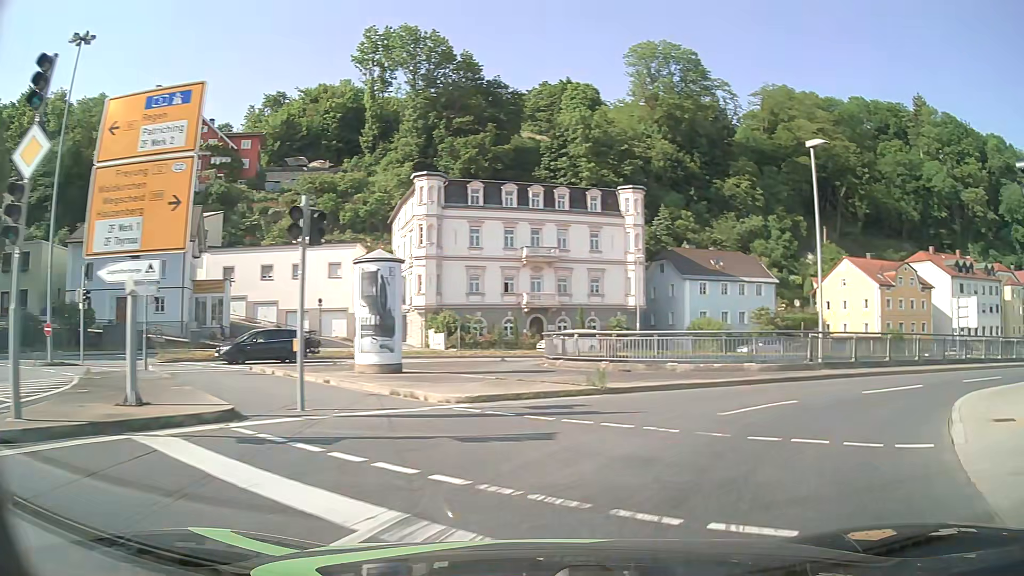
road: primary_link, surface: asphalt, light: Day
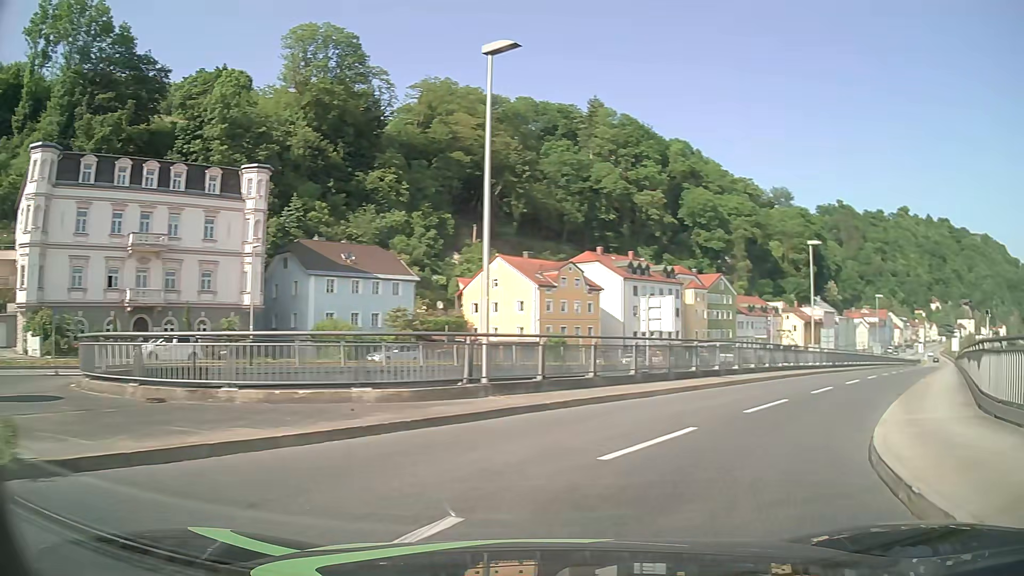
(+2.4, +8.7) m; +31°
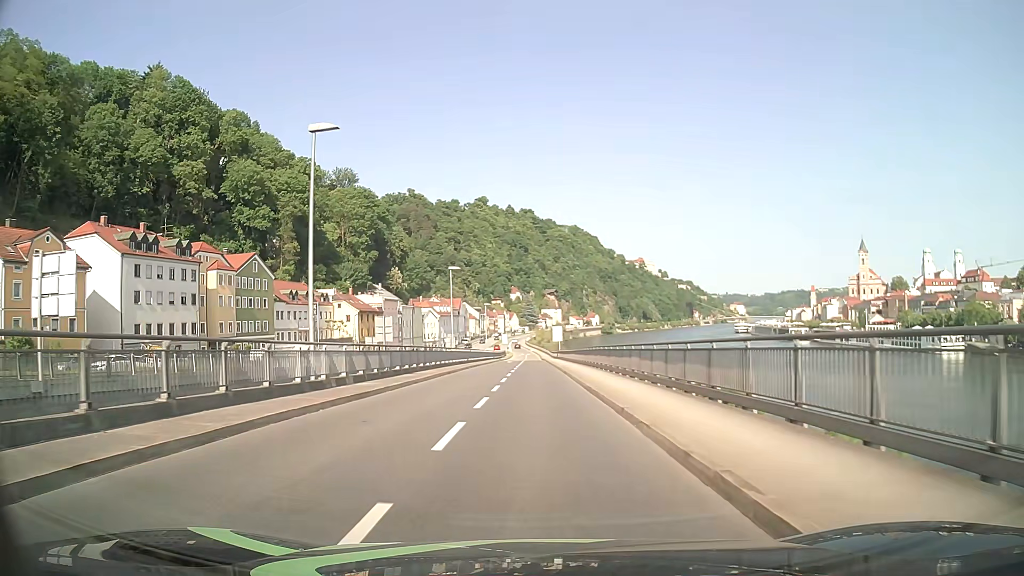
(+10.0, +20.4) m; +37°
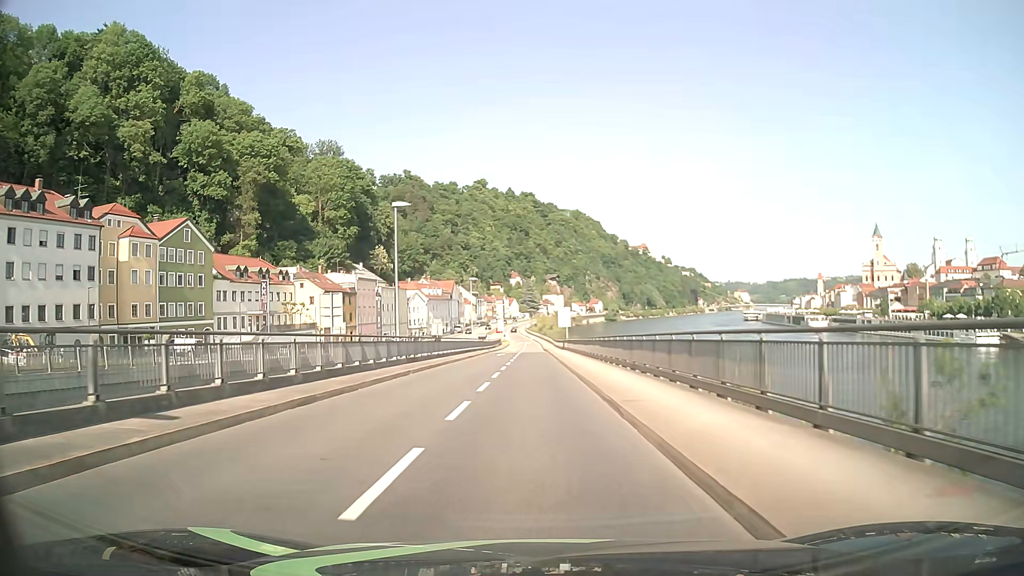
(+0.1, +21.7) m; 0°
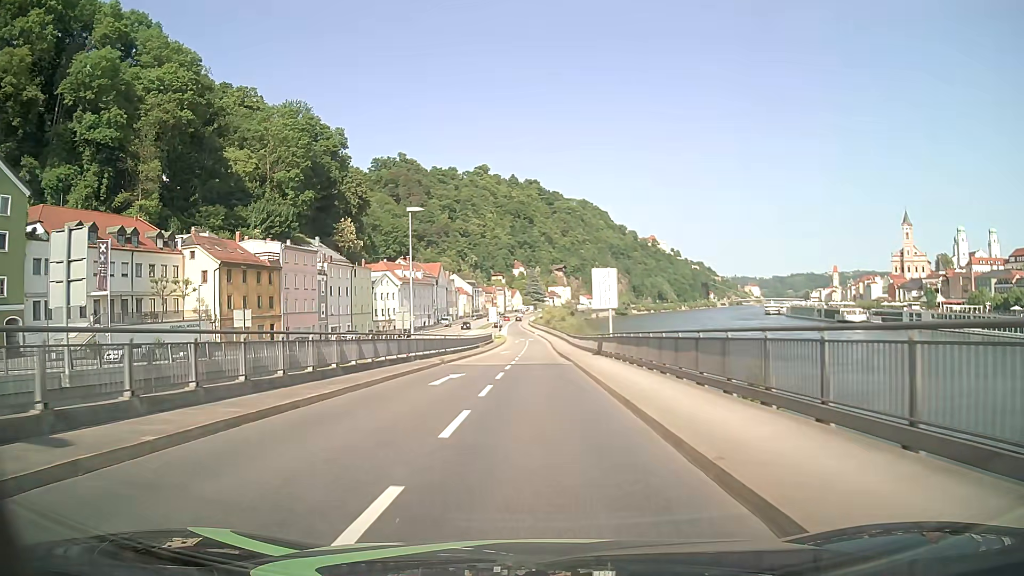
(-0.3, +38.2) m; -1°
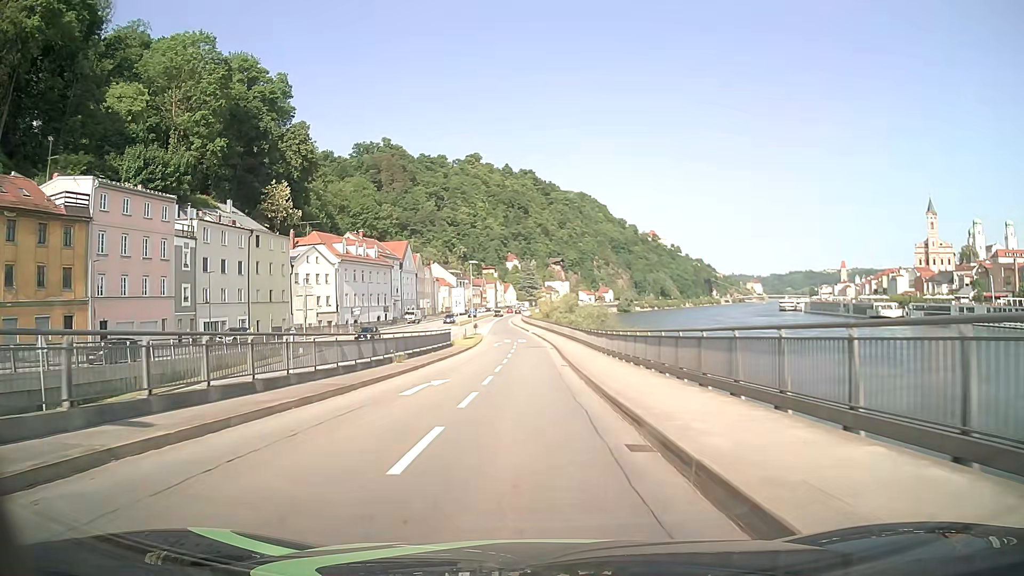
(+0.3, +38.1) m; +1°
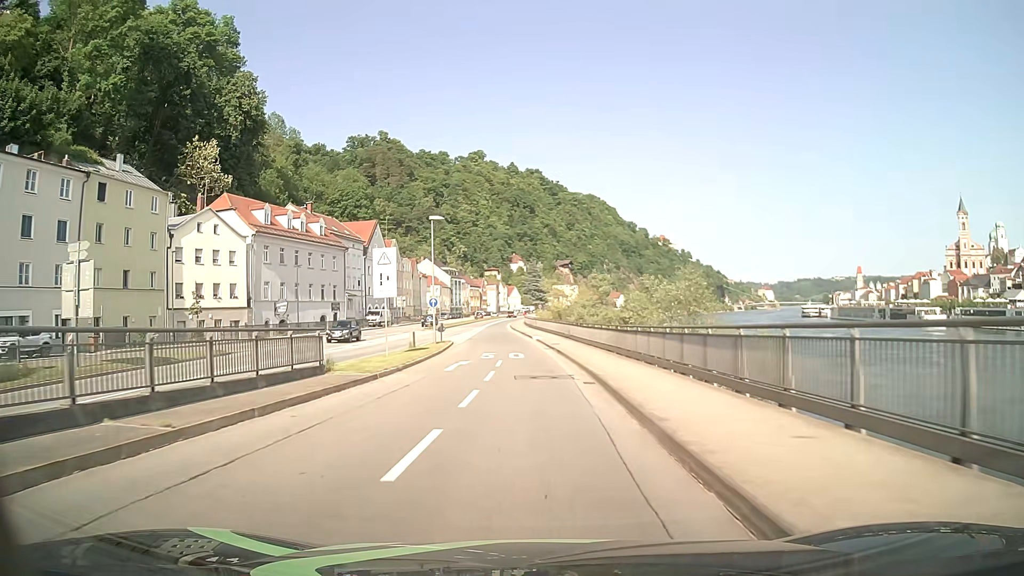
(-0.3, +30.3) m; -1°
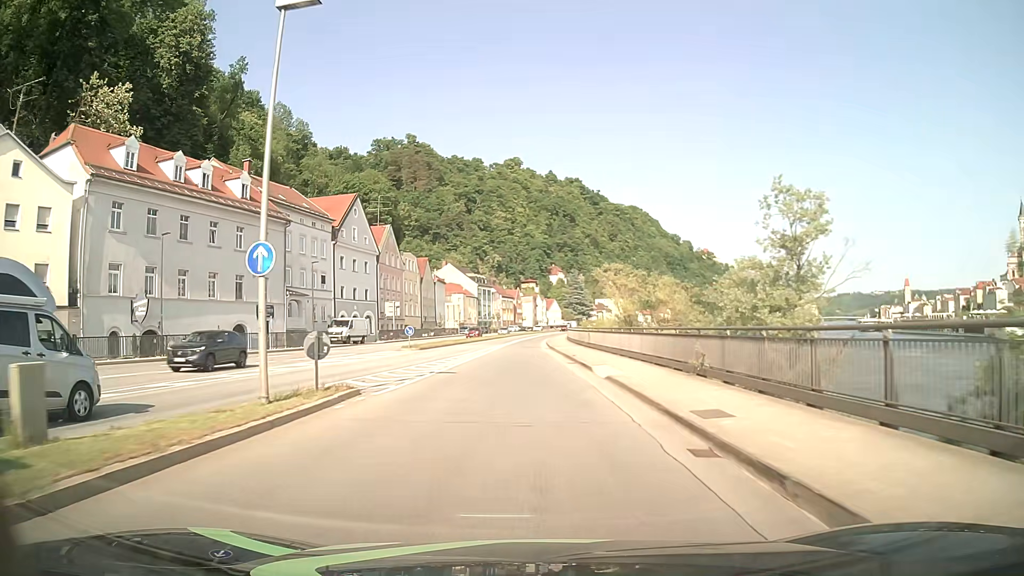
(-0.7, +30.2) m; -3°
(0, +10) (-1, +20) (-1, +30) (-1, +40) (-1, +50) (-1, +60) (-1, +70) (0, +80) (+1, +90) (+2, +100) m
